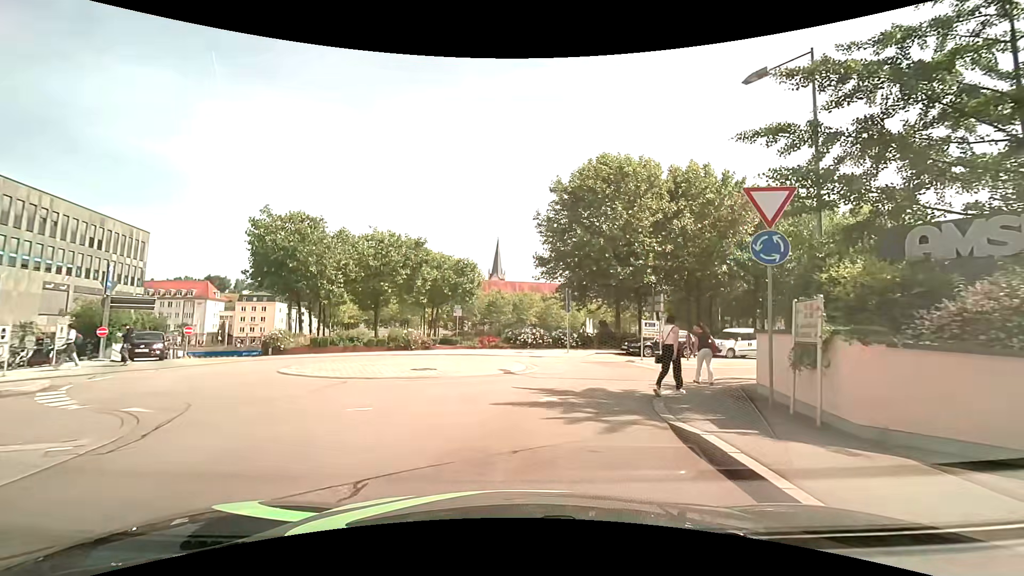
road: residential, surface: asphalt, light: Day
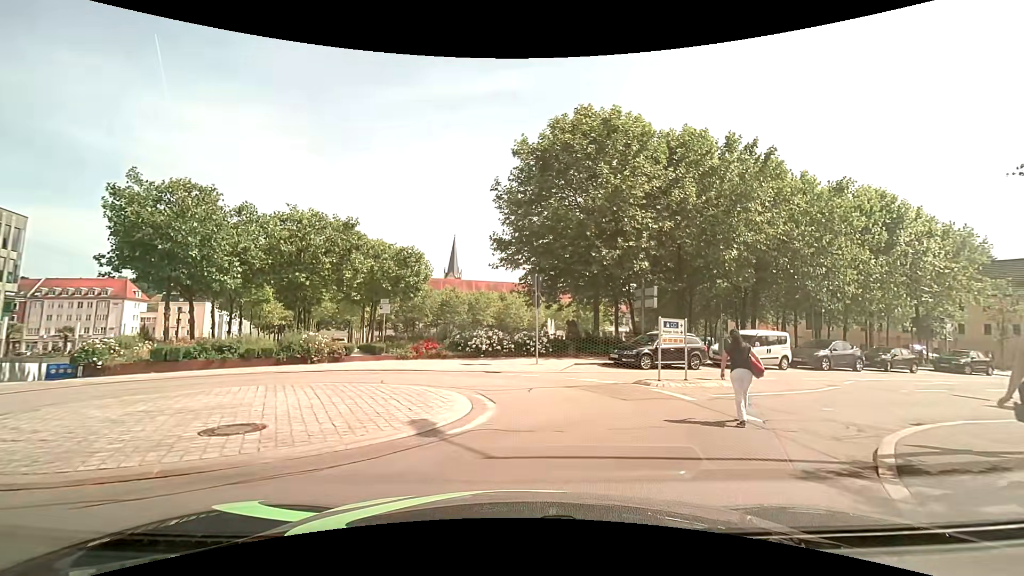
(+0.1, +7.9) m; +4°
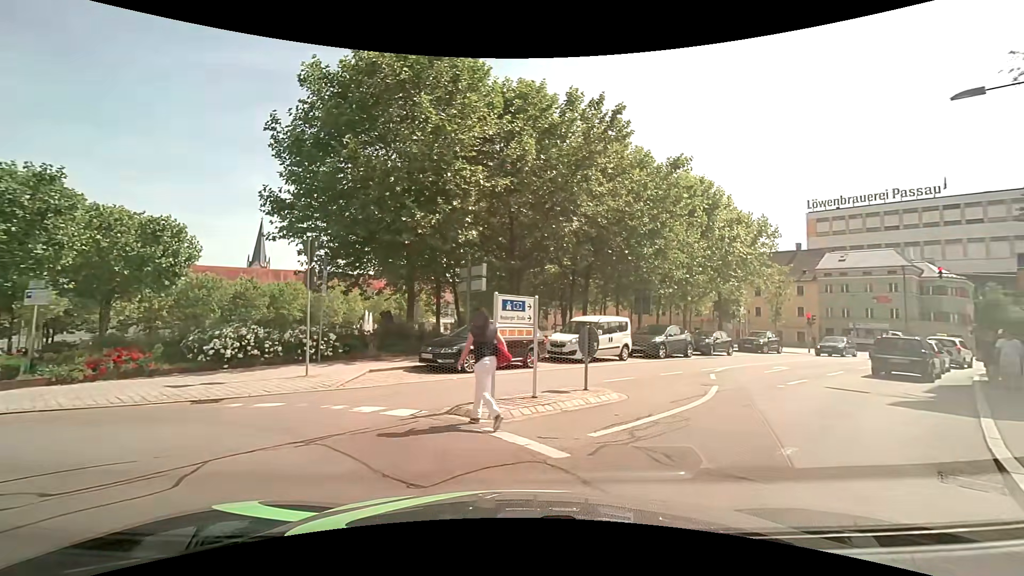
(+1.0, +6.2) m; +19°
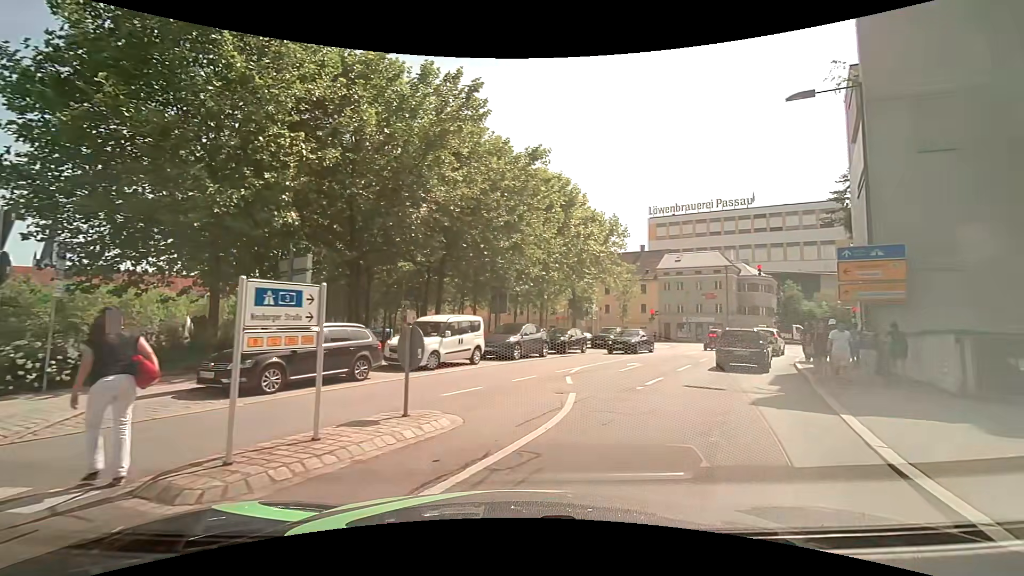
(+0.4, +2.7) m; +15°
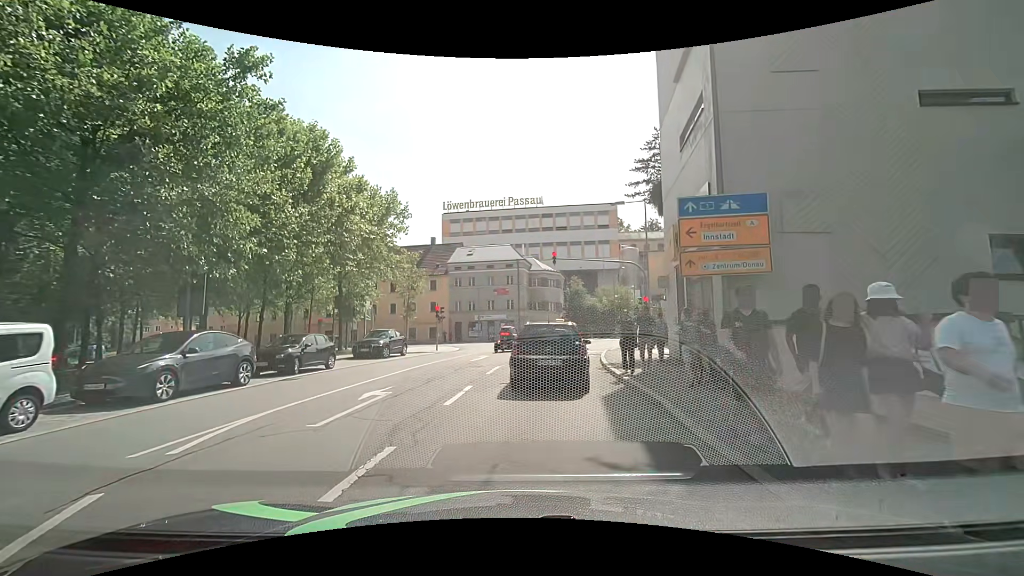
(+2.5, +8.2) m; +23°
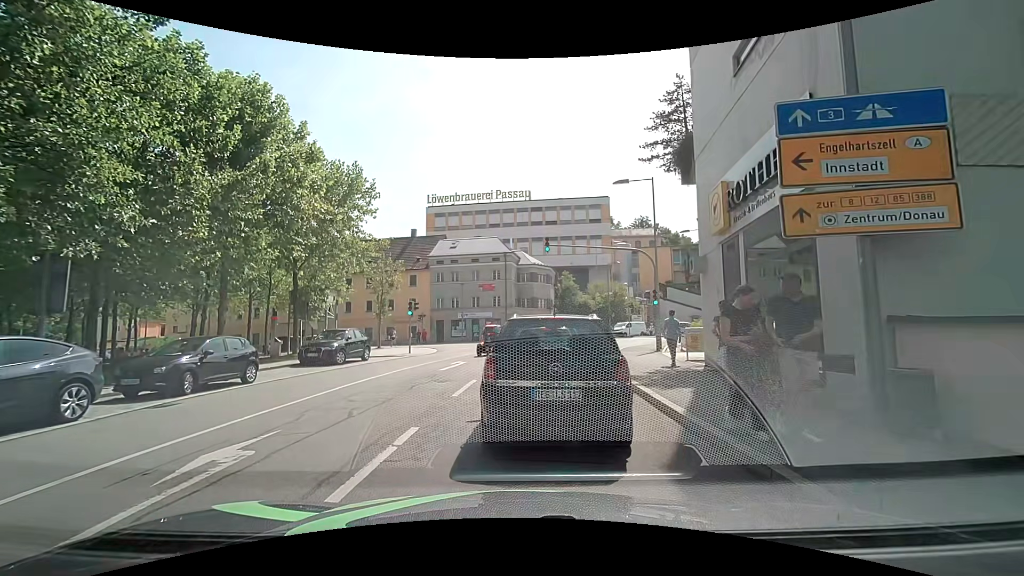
(+0.2, +4.8) m; +3°
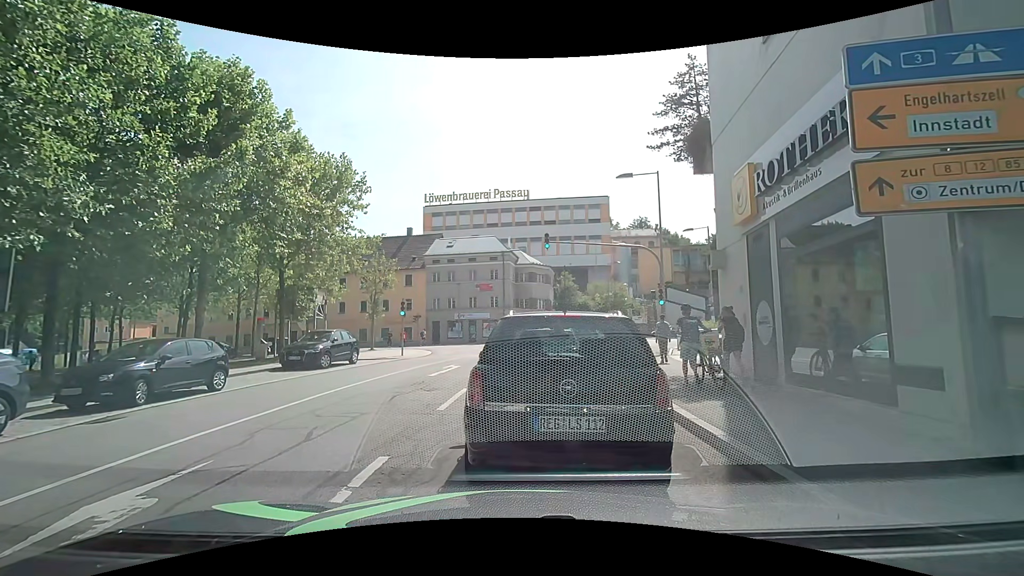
(0.0, +1.4) m; 0°
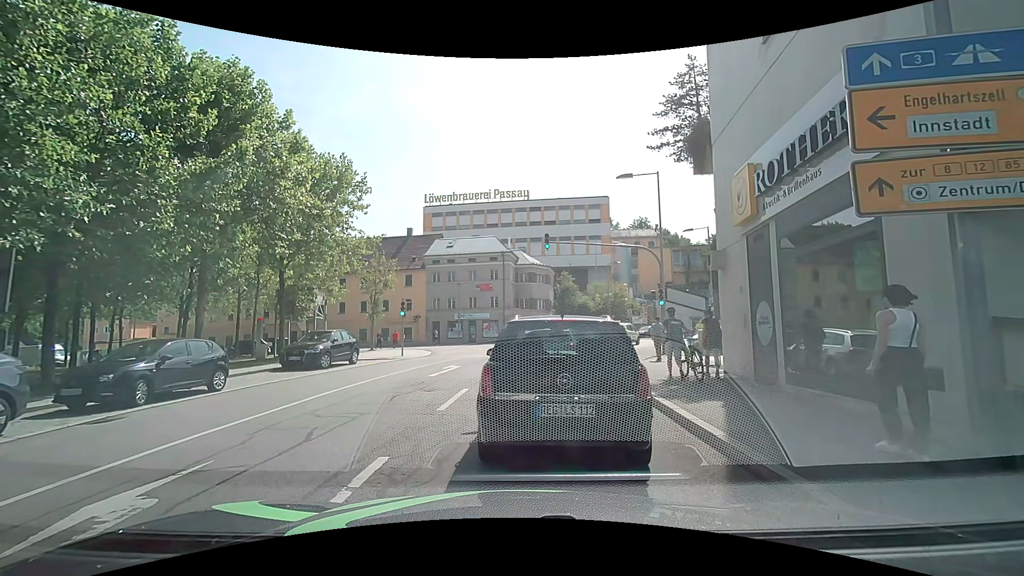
(0.0, 0.0) m; 0°
(0, +10) (+1, +20) (+3, +30) (+6, +39) (+11, +48) (+17, +56) (+24, +63) (+32, +70) (+39, +76) (+47, +82) m
